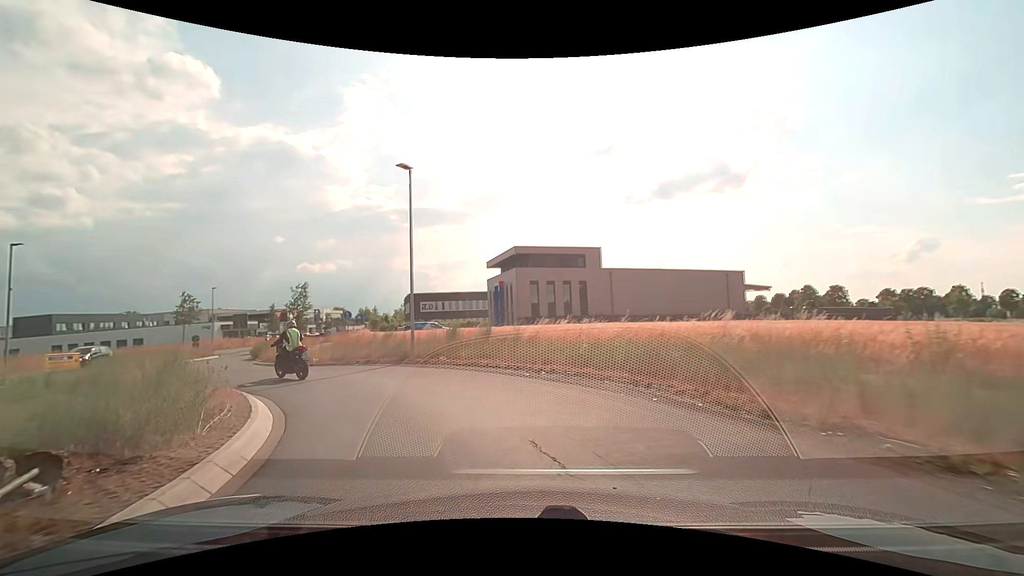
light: Day
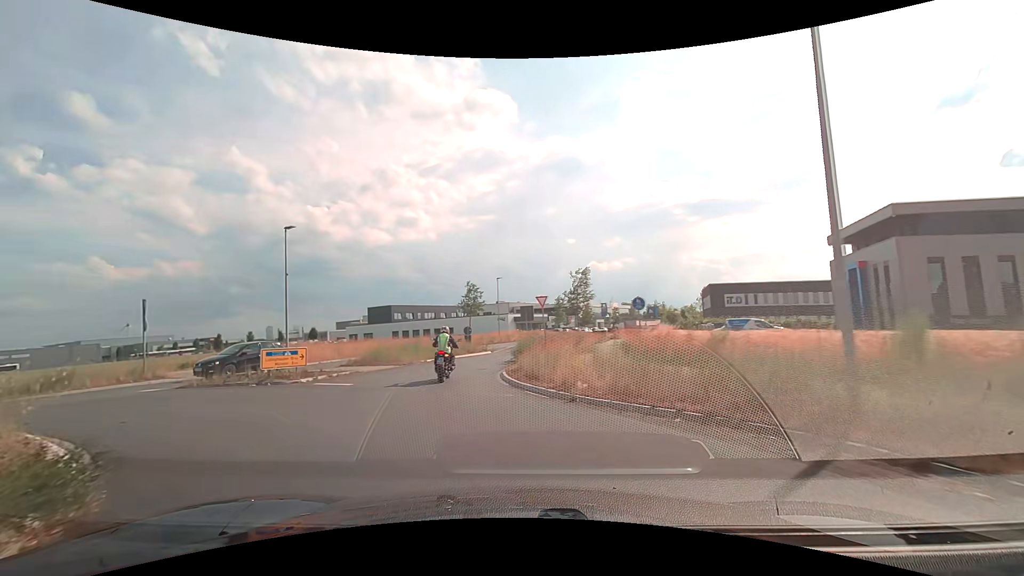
(-3.5, +12.5) m; -31°
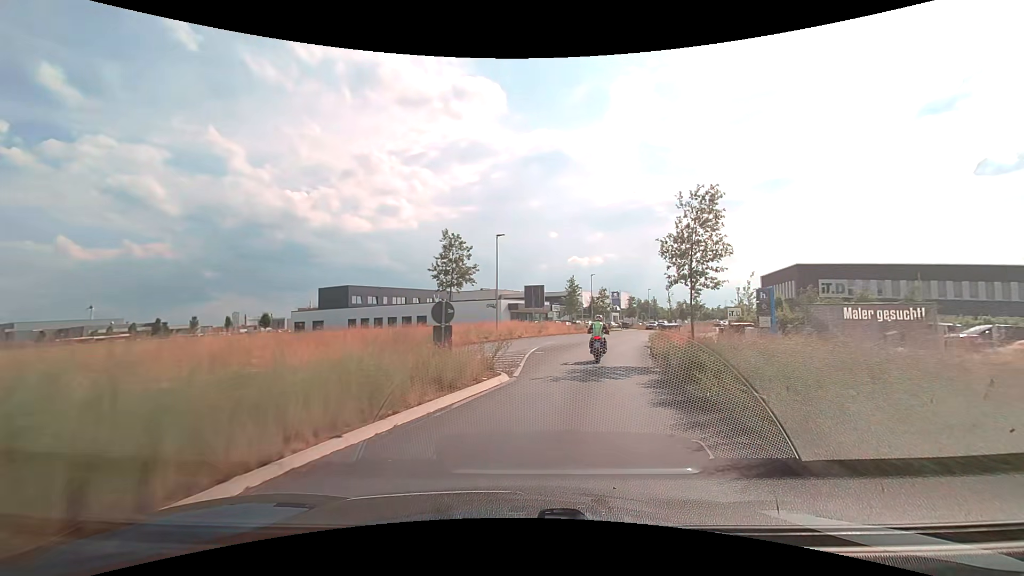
(-3.4, +23.5) m; 0°
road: secondary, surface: asphalt
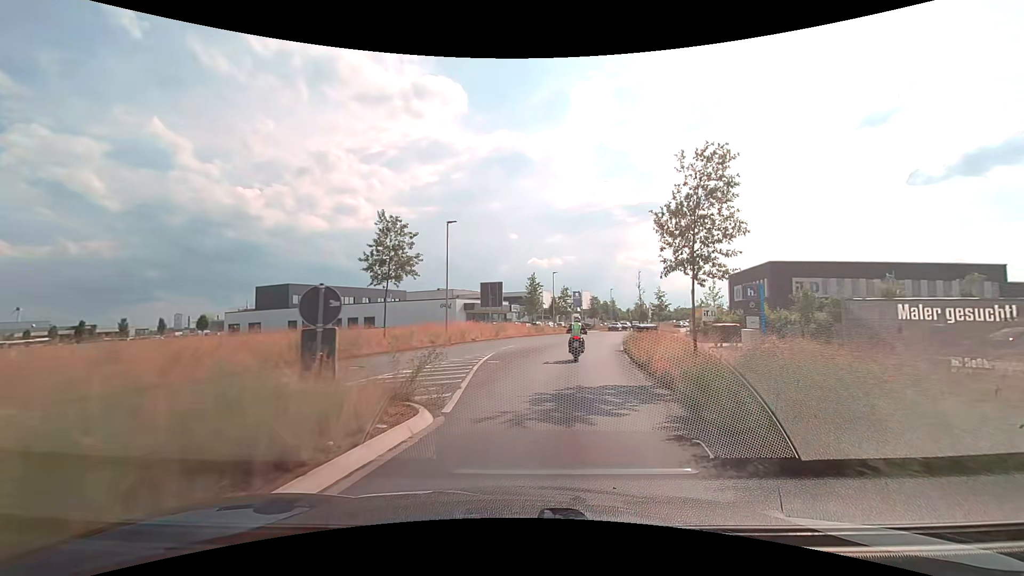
(+0.2, +5.2) m; +5°
(+1, +10) (+2, +20) (+3, +30) (+5, +40) (+7, +49) (+10, +59) (+14, +68) (+18, +78) (+22, +87) (+26, +96) m
